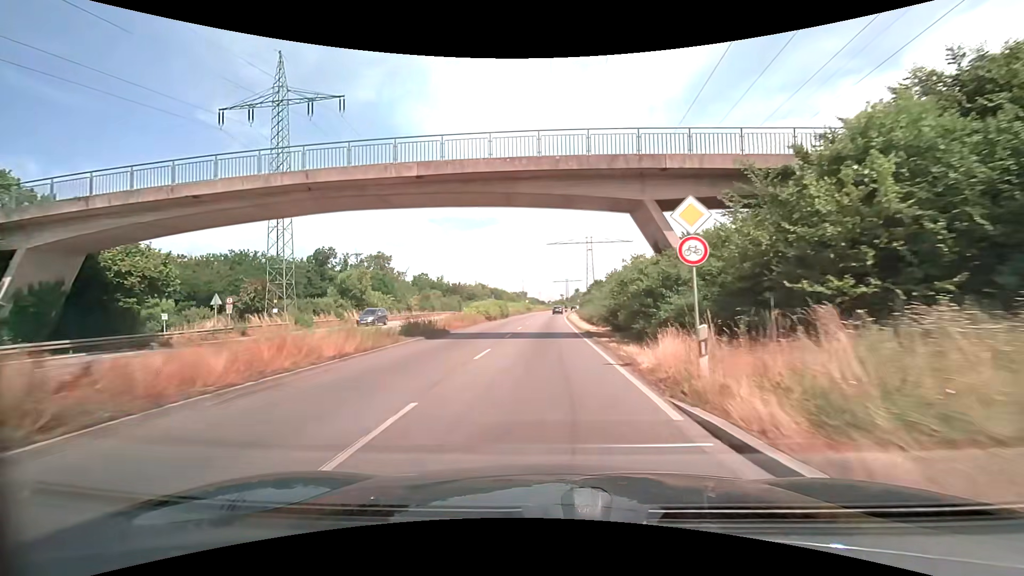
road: trunk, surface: asphalt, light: Day
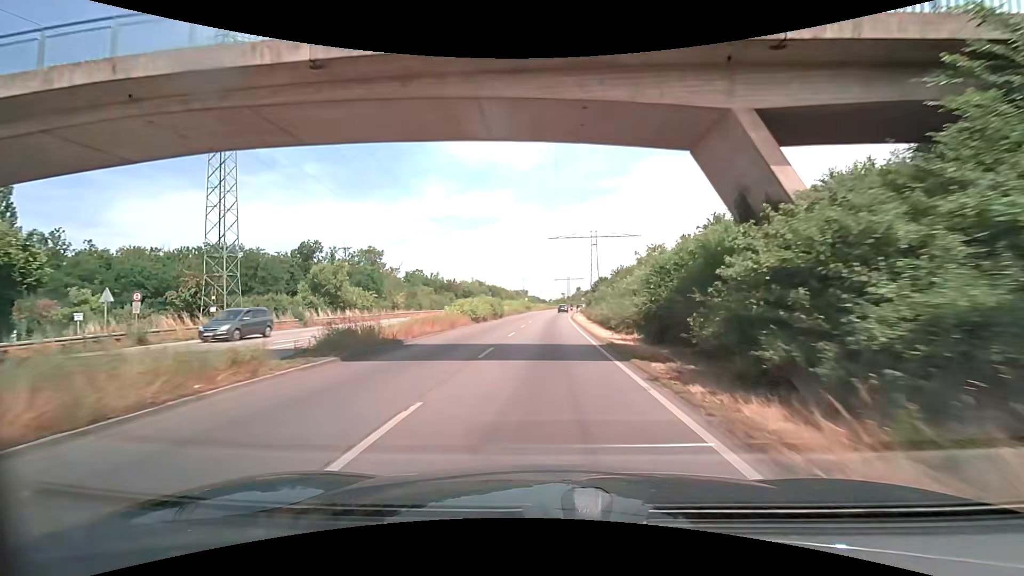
(0.0, +9.0) m; 0°
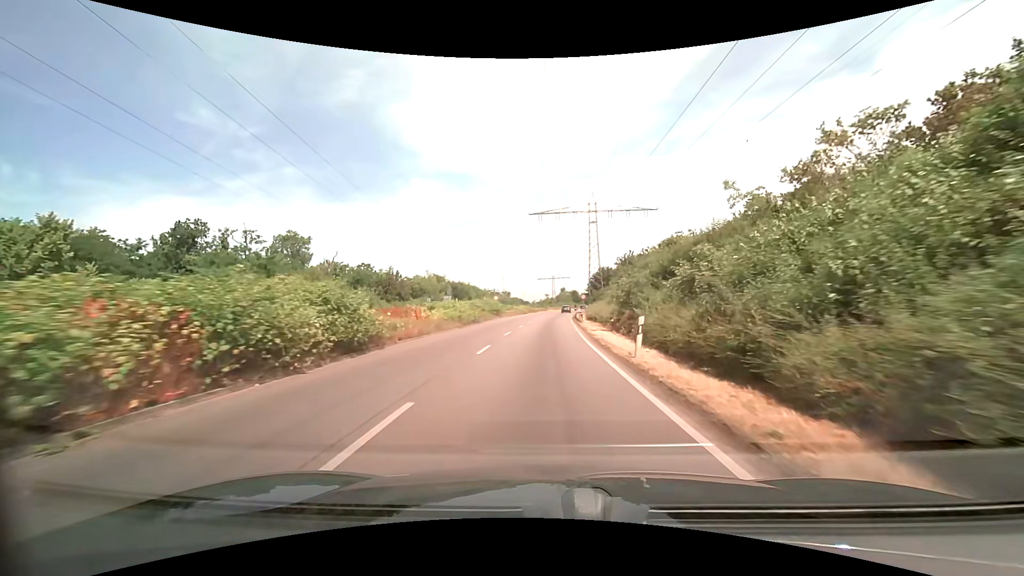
(+0.3, +36.1) m; +2°
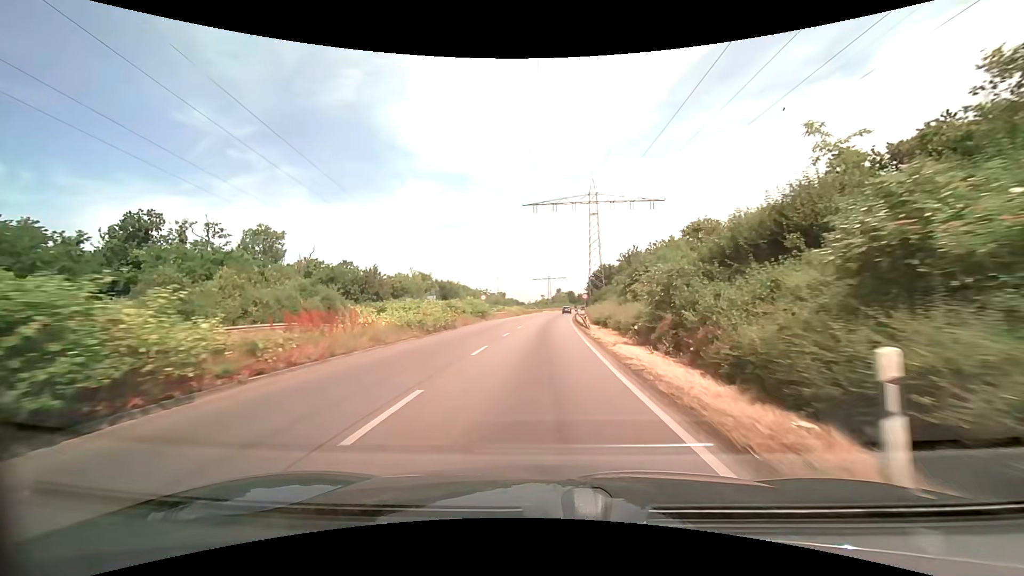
(+0.1, +9.1) m; +1°
